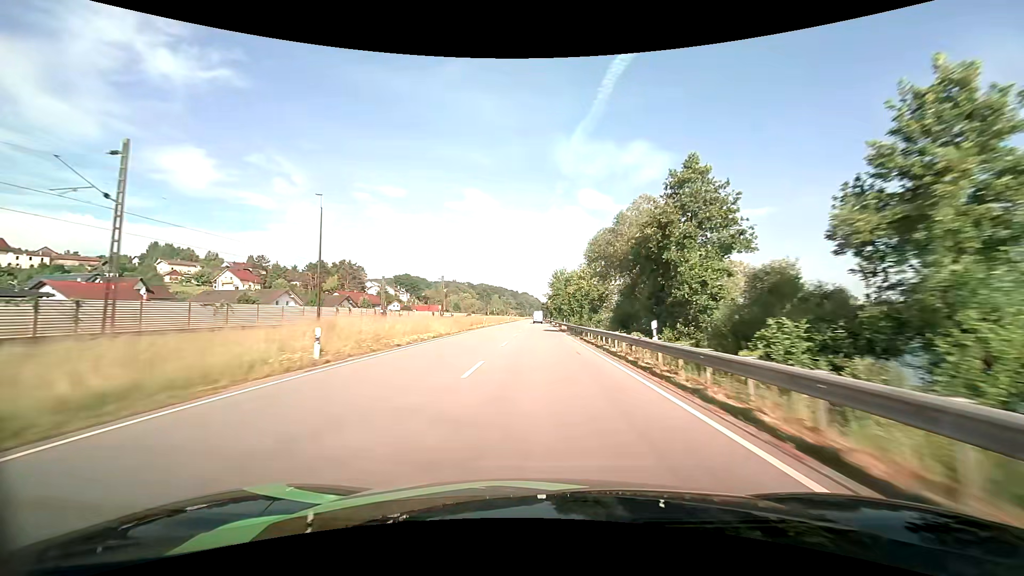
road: primary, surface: asphalt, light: Day
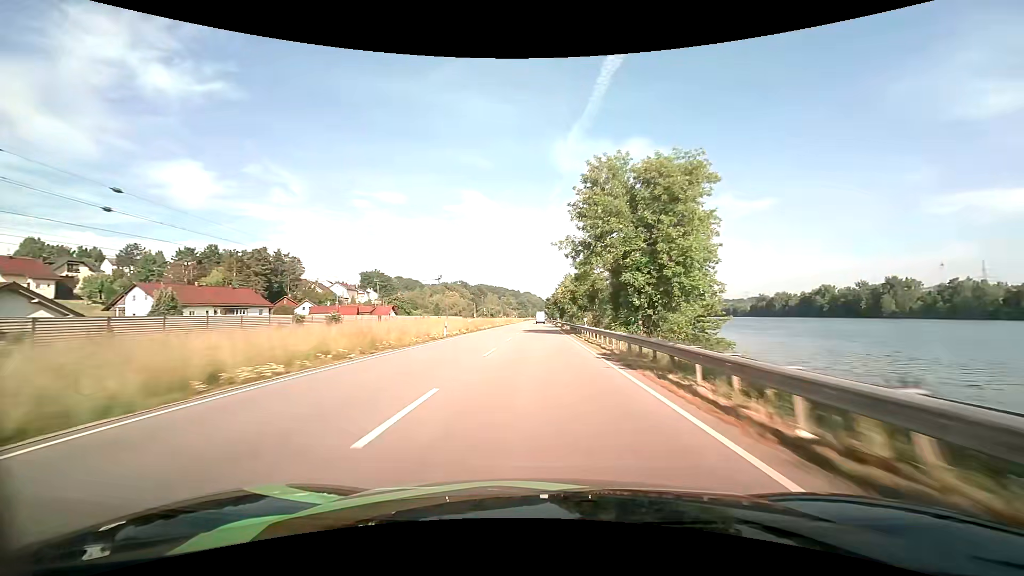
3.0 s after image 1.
(+0.1, +78.2) m; 0°
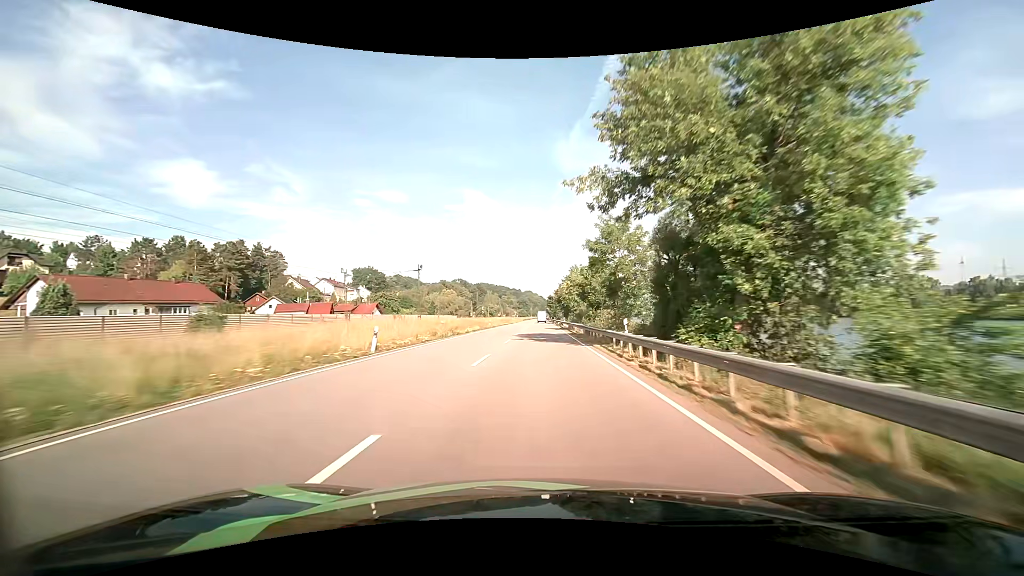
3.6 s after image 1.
(-0.1, +15.7) m; 0°
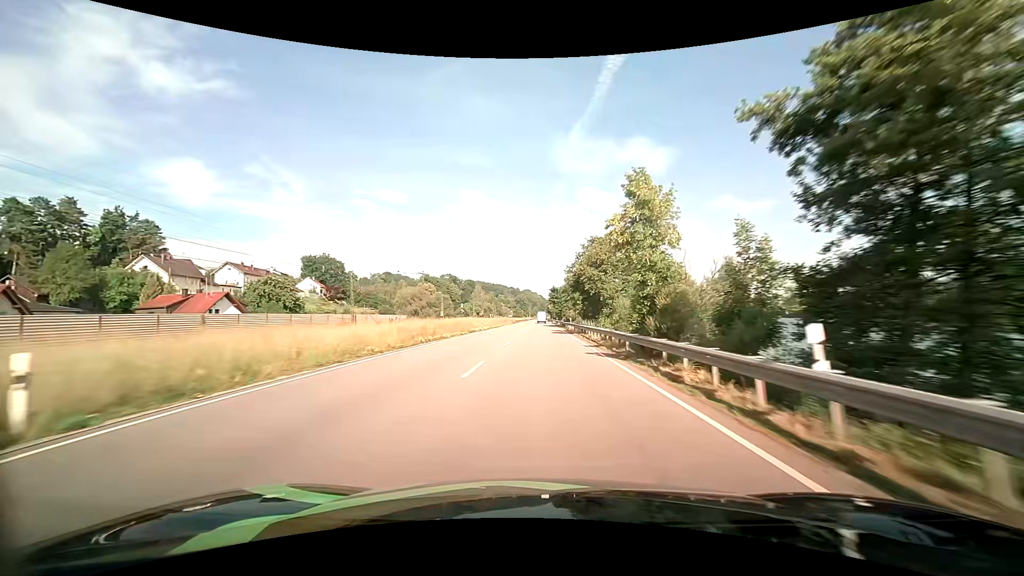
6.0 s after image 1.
(-0.2, +63.1) m; 0°
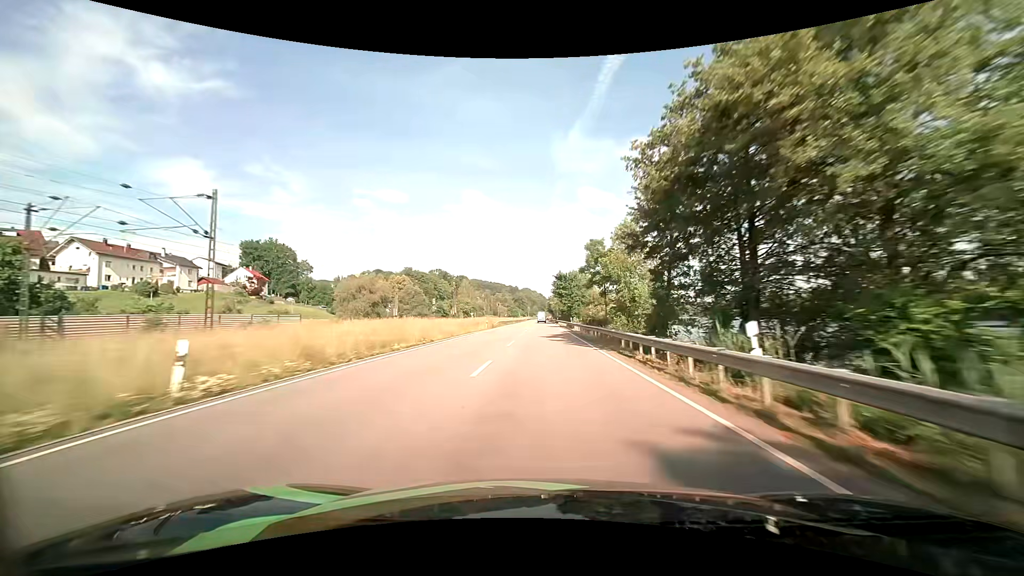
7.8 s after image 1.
(+0.1, +48.1) m; 0°
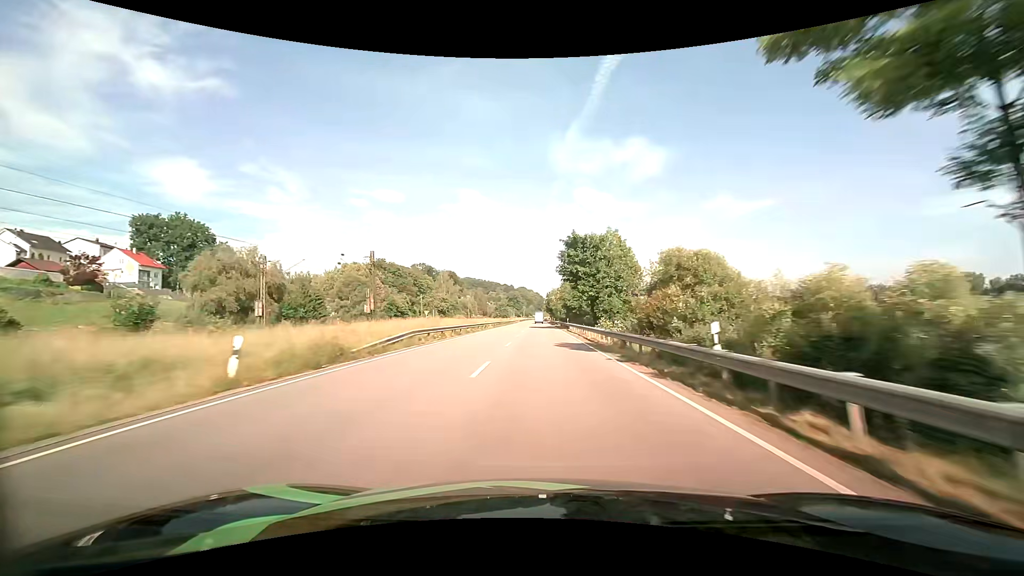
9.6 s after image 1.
(+0.1, +48.4) m; 0°
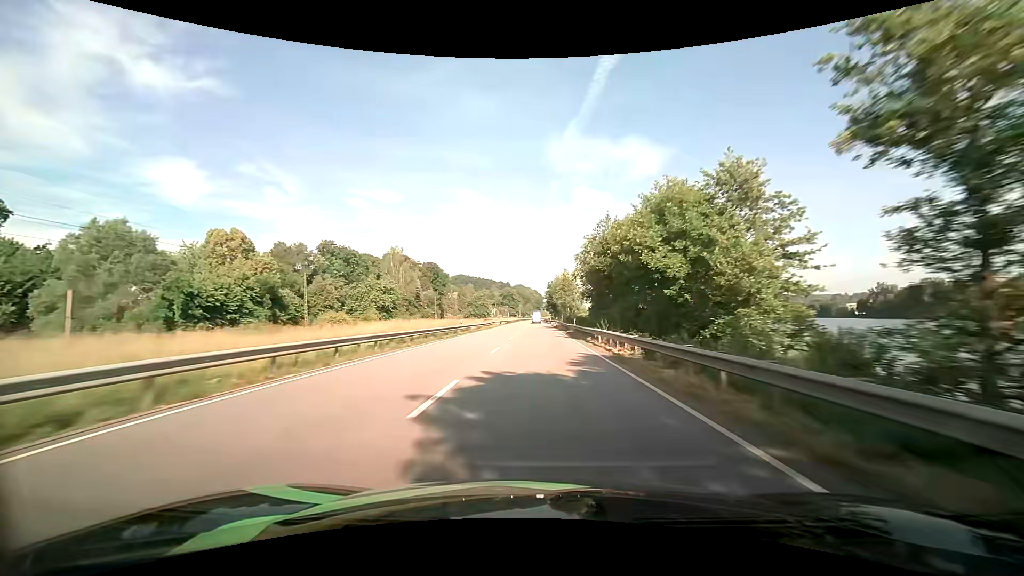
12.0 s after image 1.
(0.0, +64.9) m; 0°
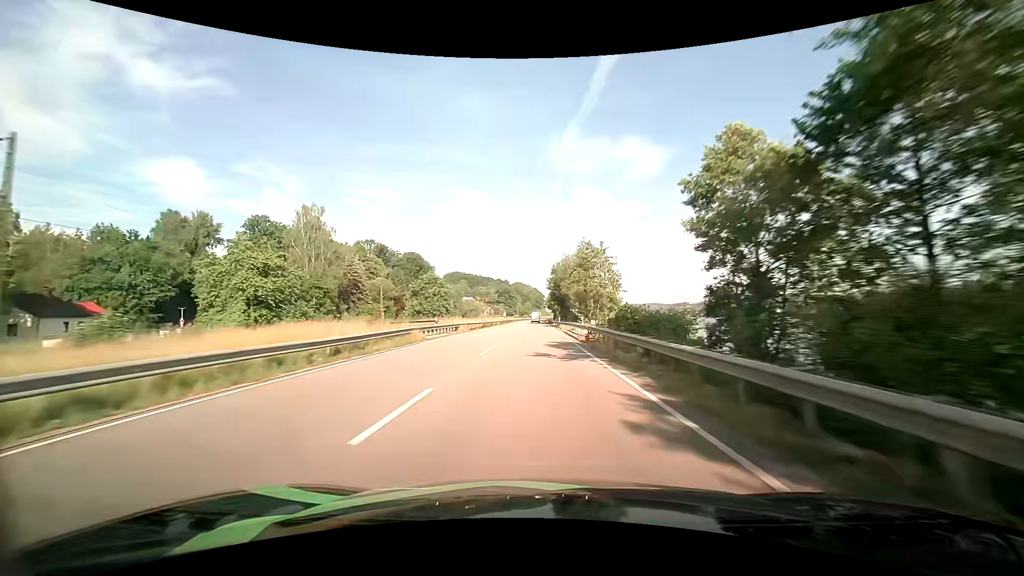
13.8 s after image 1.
(+0.1, +49.7) m; 0°
(0, +10) (0, +20) (0, +30) (0, +40) (0, +50) (0, +60) (0, +70) (0, +80) (0, +90) (0, +100) m
